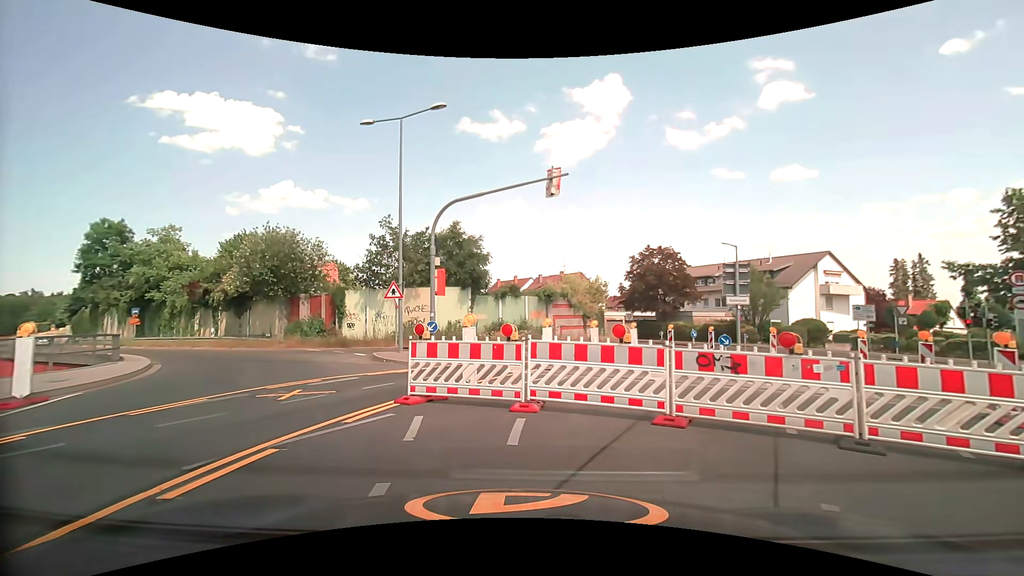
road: trunk_link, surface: asphalt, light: Day
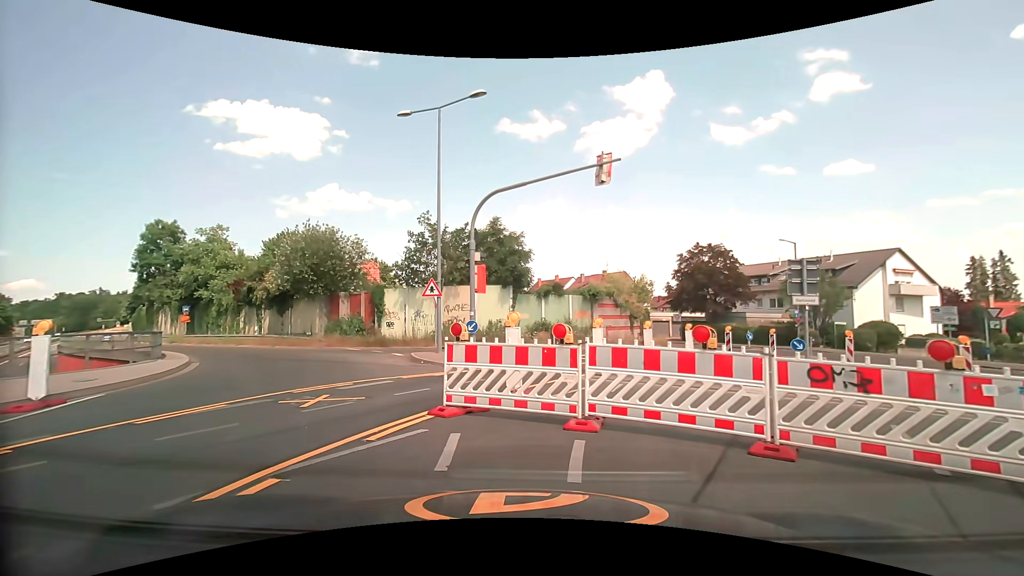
(-0.1, +1.2) m; -4°
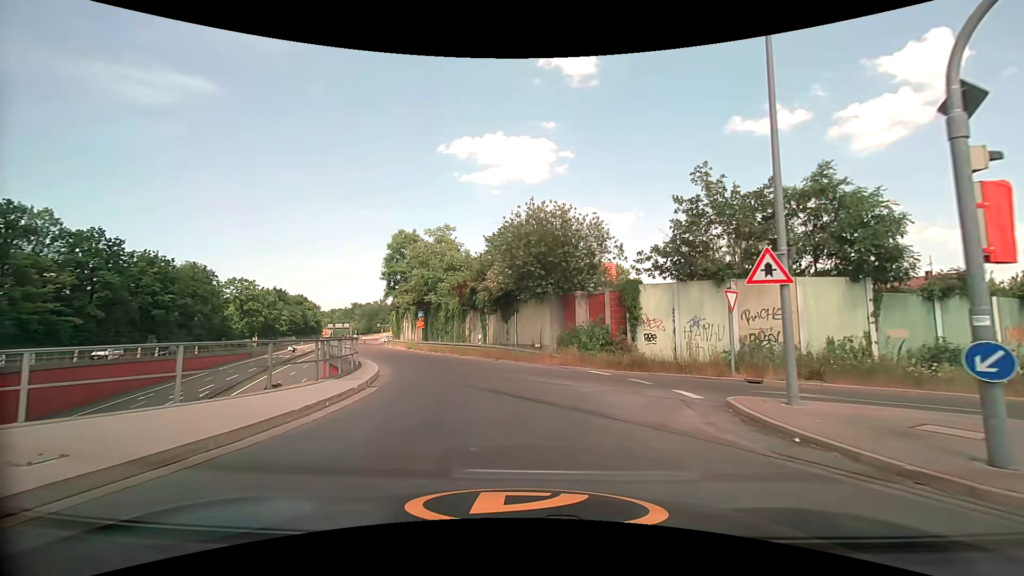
(-3.3, +9.7) m; -27°
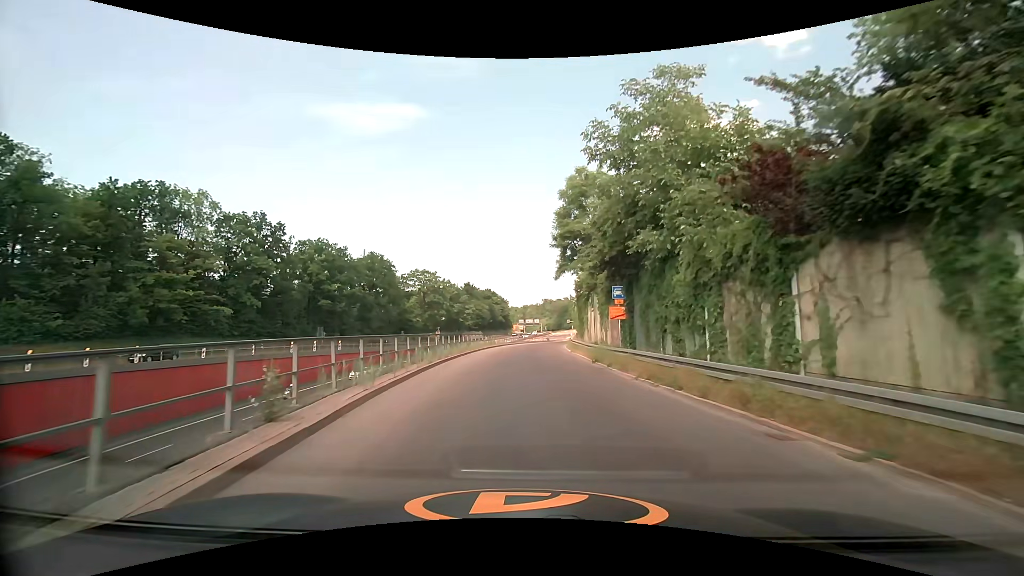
(-4.8, +24.7) m; -23°
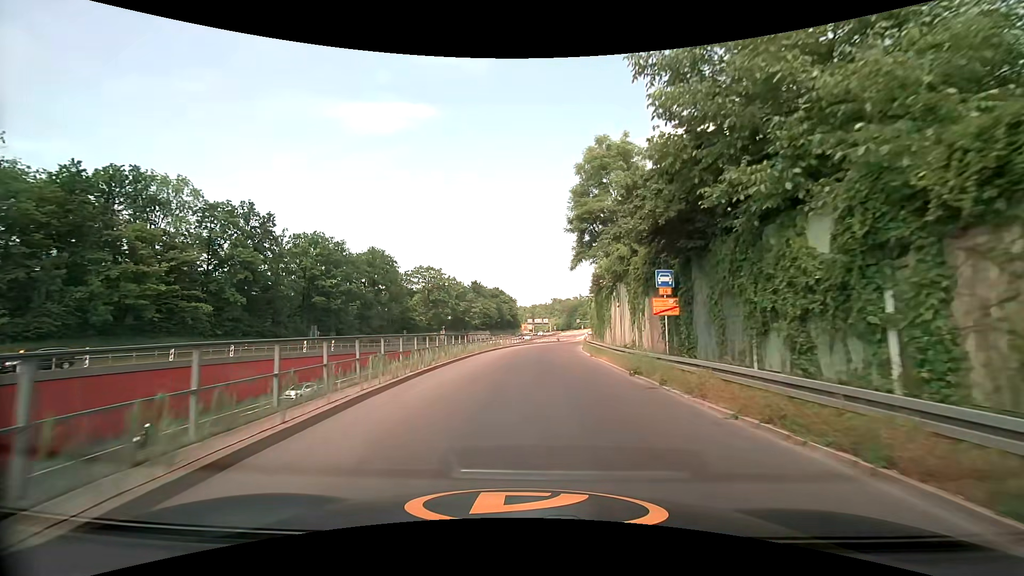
(0.0, +6.5) m; -1°
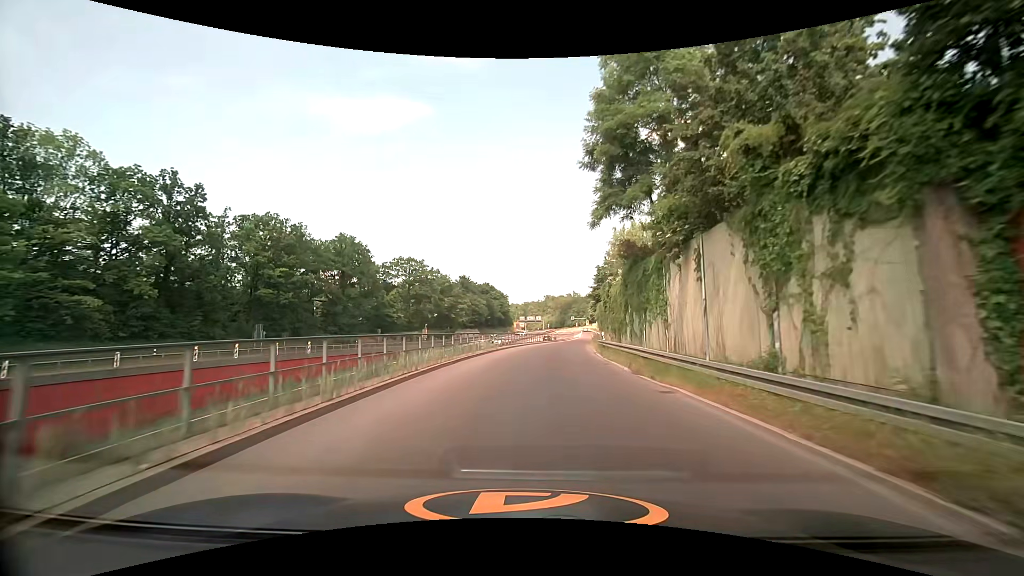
(0.0, +13.9) m; +1°
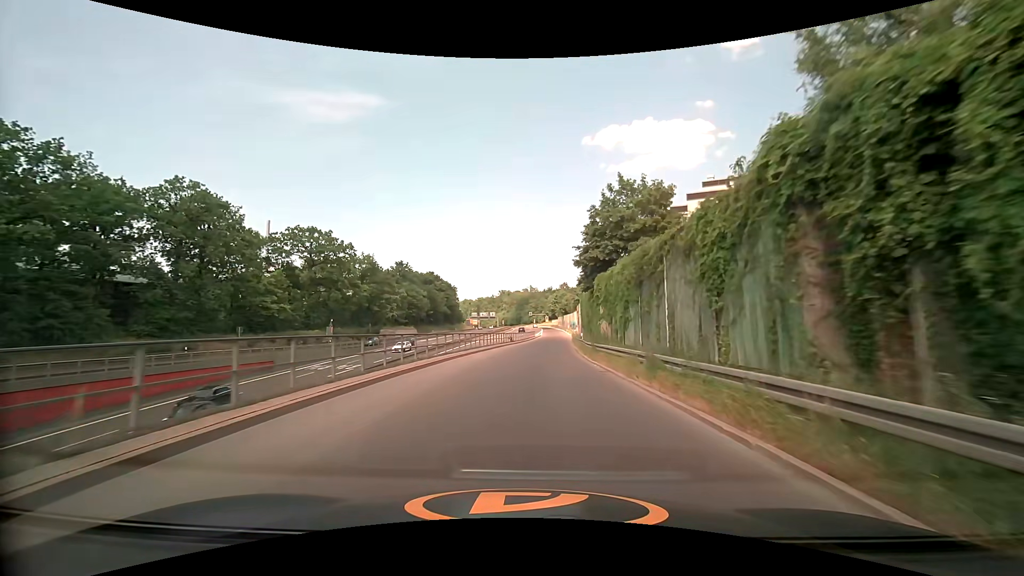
(+1.4, +32.0) m; +5°
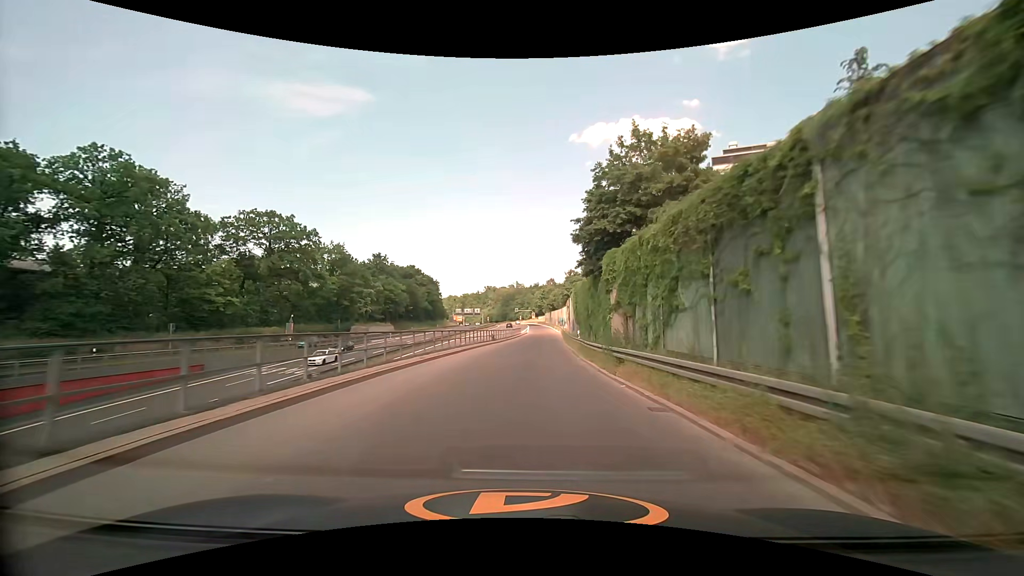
(+0.1, +8.8) m; +1°
(0, +10) (0, +20) (0, +30) (+1, +40) (+1, +50) (+2, +60) (+2, +70) (+3, +80) (+3, +90) (+4, +100) m
